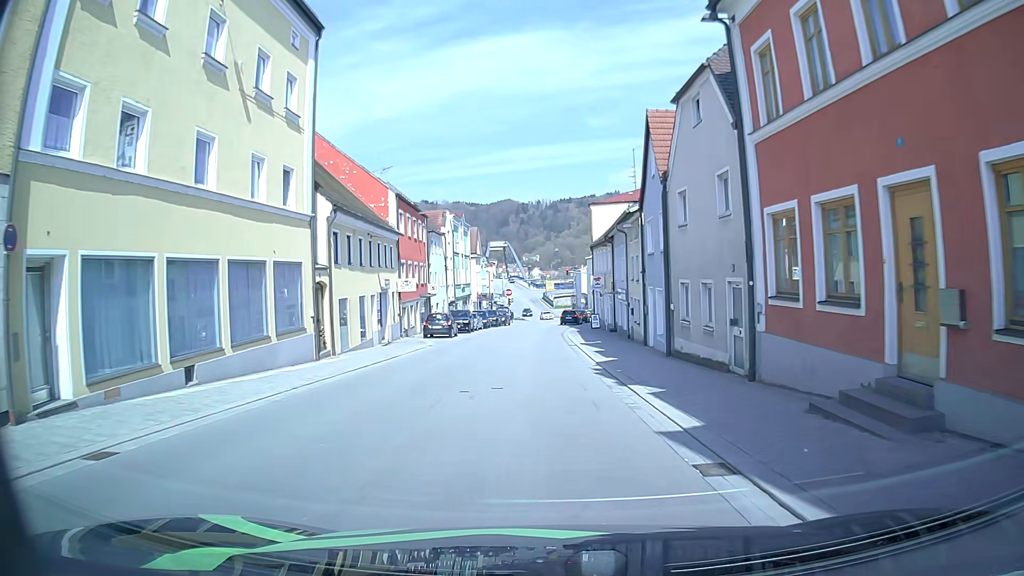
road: tertiary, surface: asphalt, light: Day
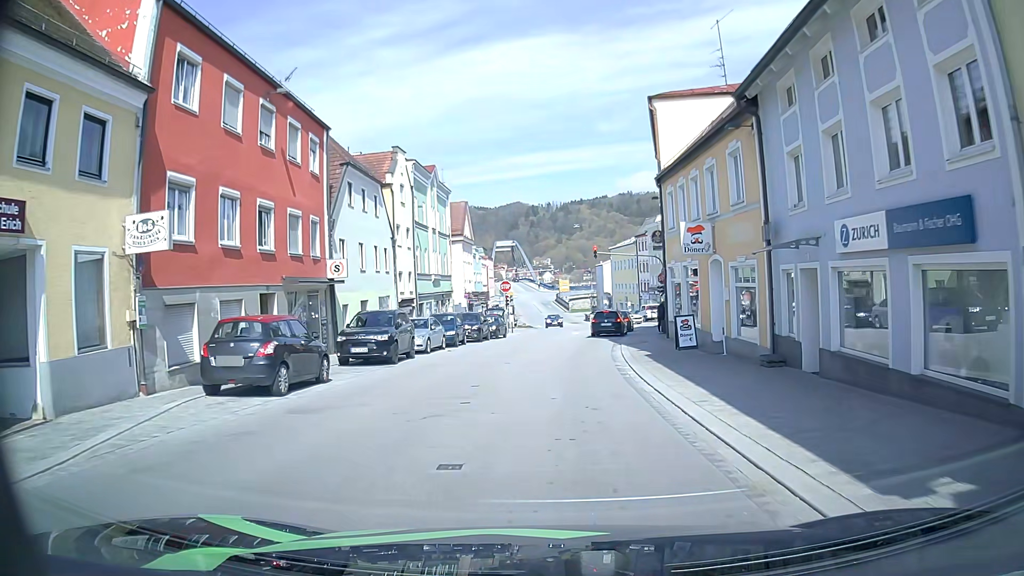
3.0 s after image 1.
(-0.9, +26.9) m; -2°
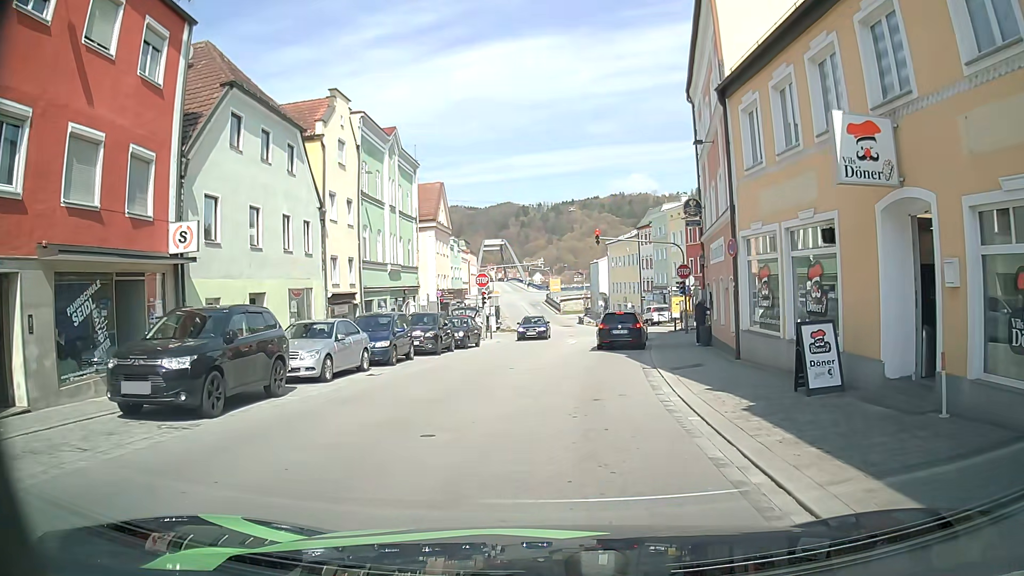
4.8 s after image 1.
(0.0, +10.8) m; 0°
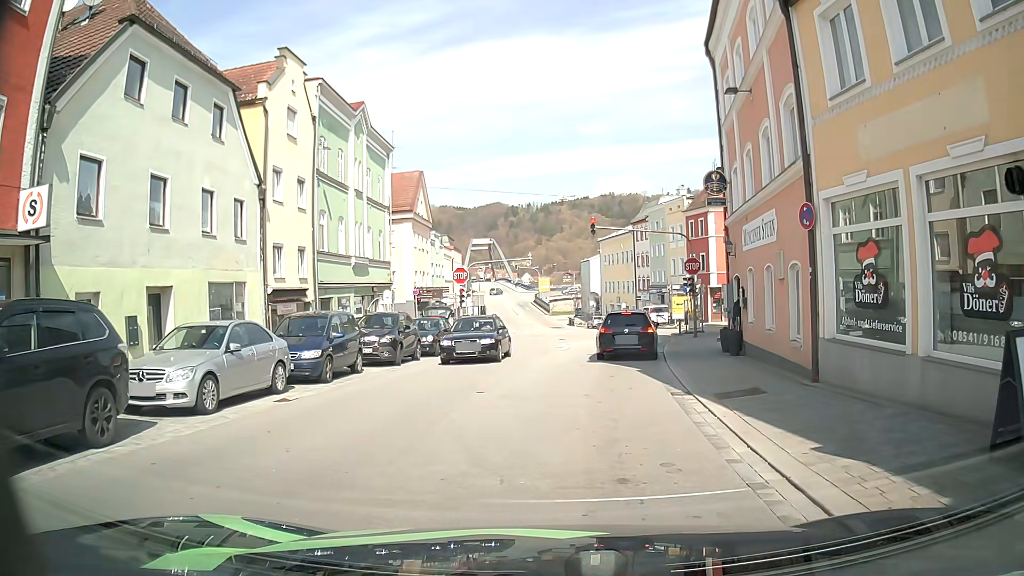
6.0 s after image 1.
(0.0, +5.1) m; +1°
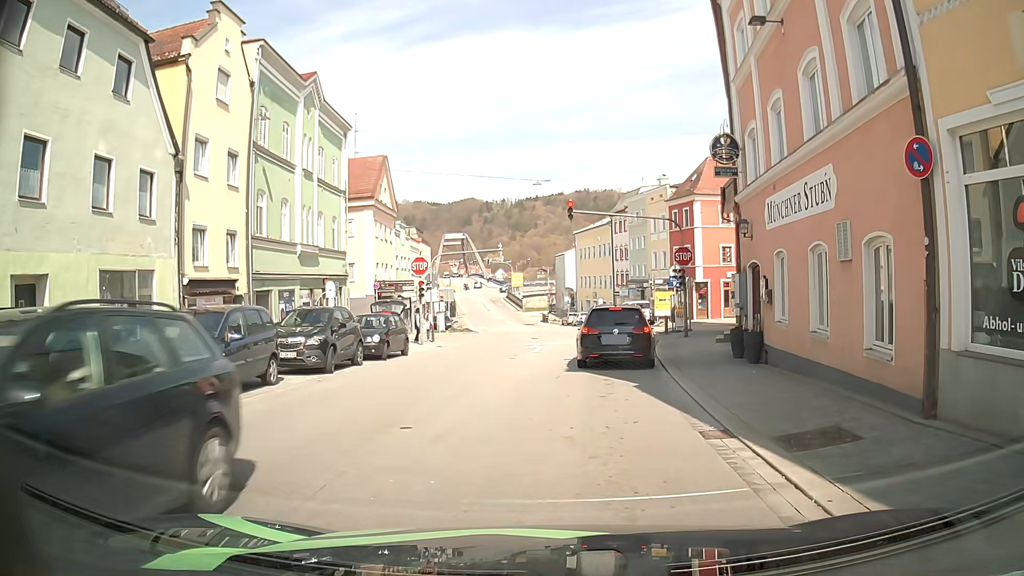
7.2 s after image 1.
(0.0, +4.1) m; +2°
